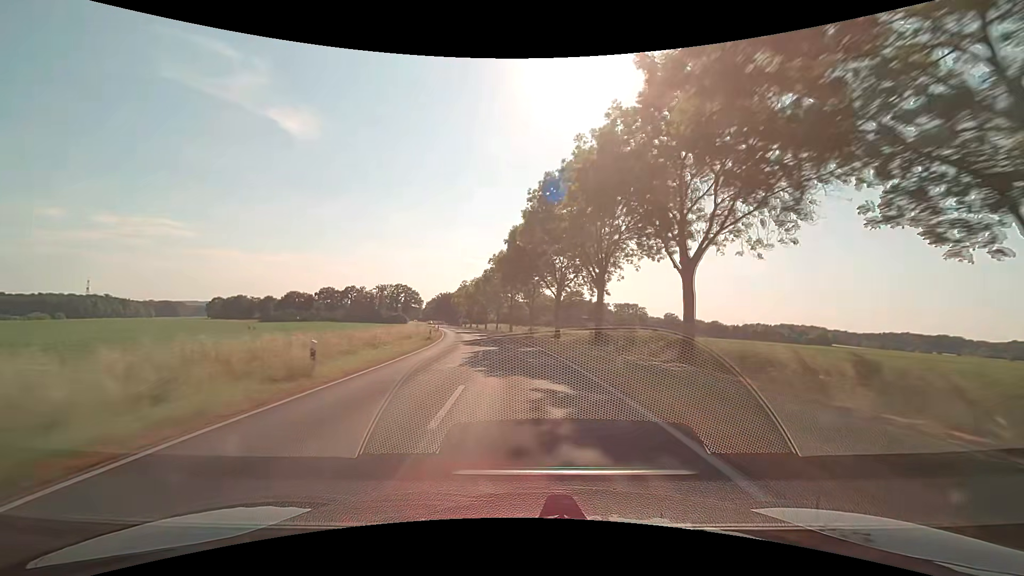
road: secondary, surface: asphalt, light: Day
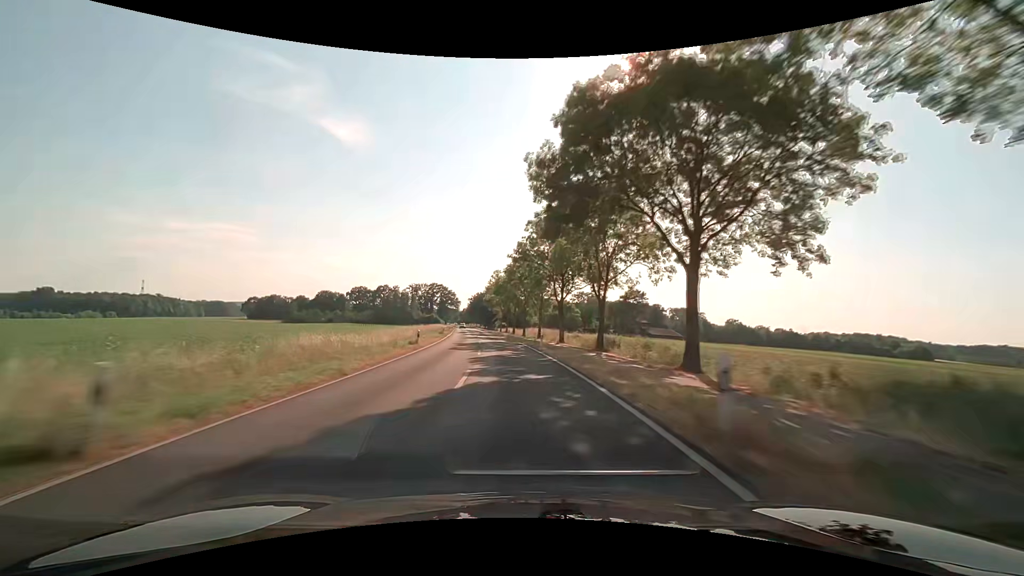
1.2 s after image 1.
(-1.4, +31.6) m; -5°
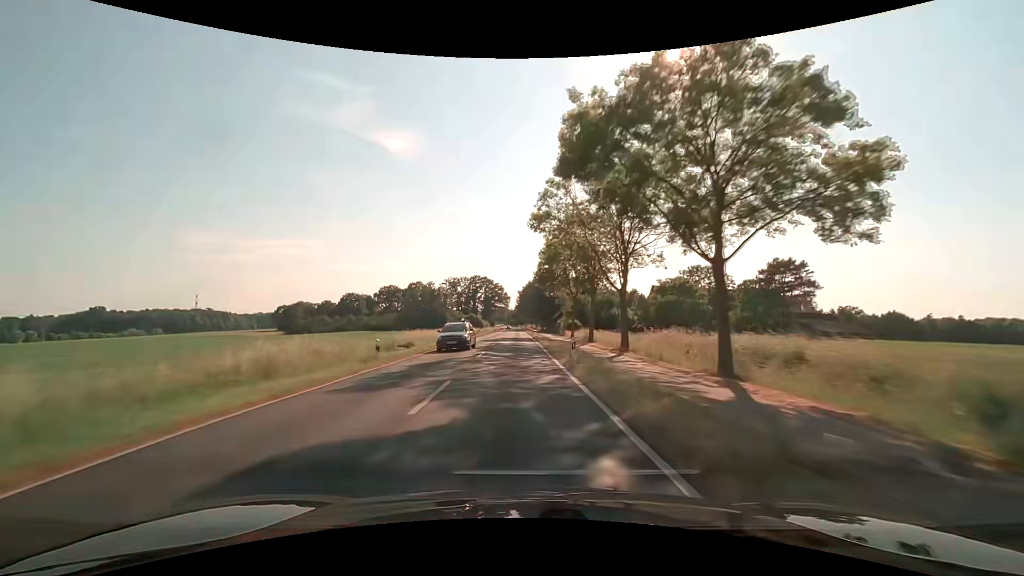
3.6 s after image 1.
(-4.7, +63.1) m; -7°
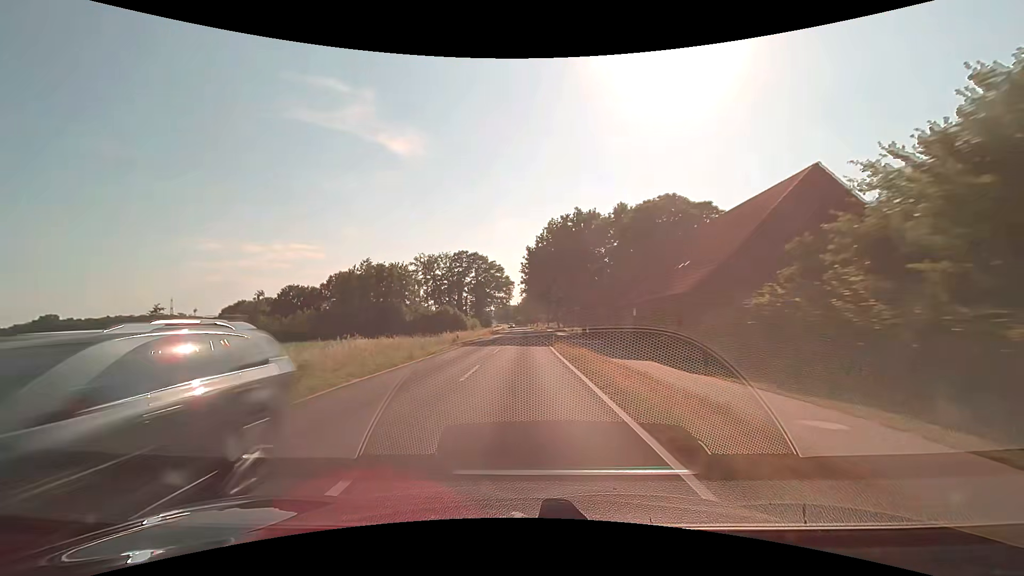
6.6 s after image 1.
(-1.7, +79.3) m; -2°
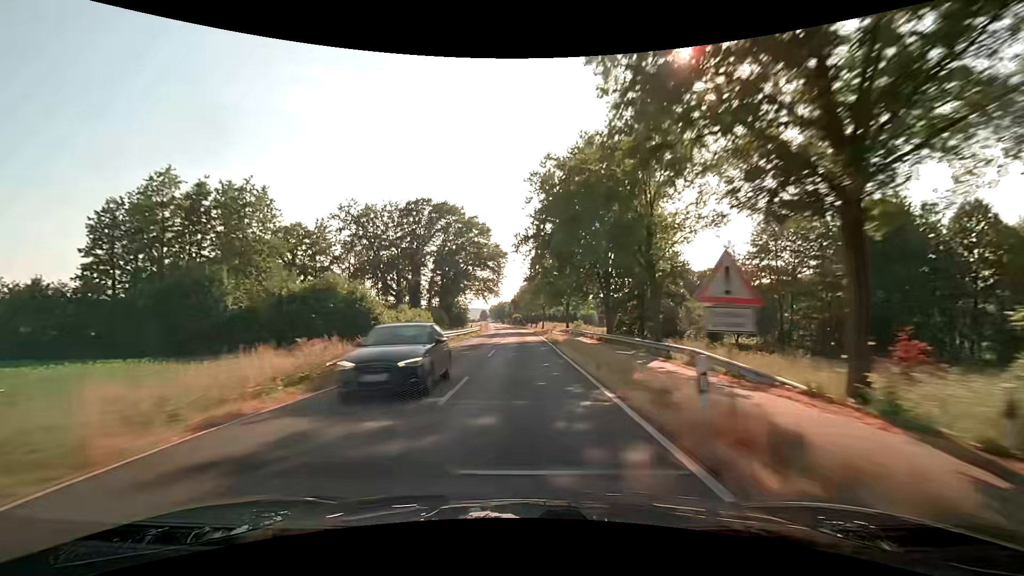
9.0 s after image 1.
(+0.1, +63.4) m; 0°
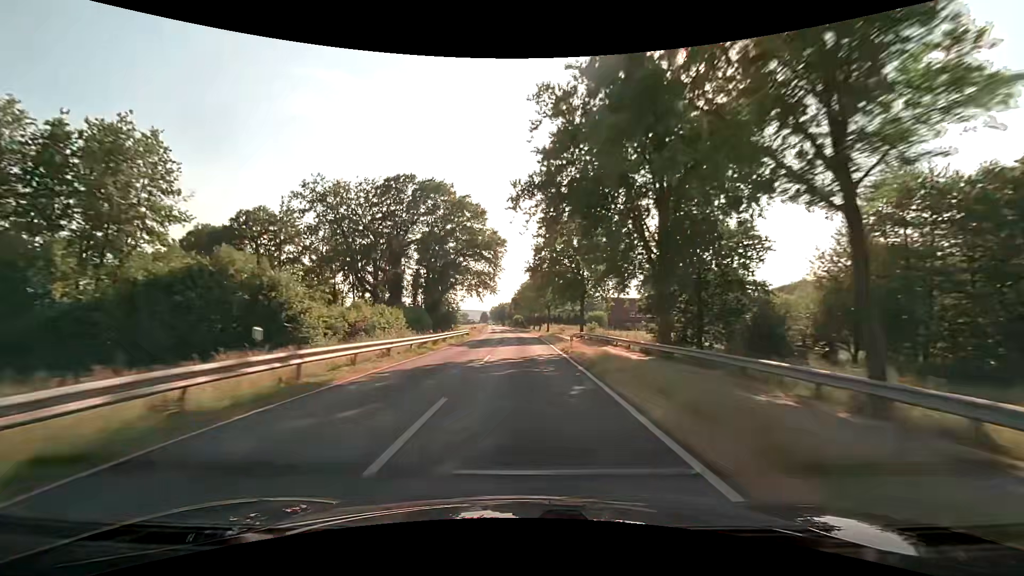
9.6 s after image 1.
(0.0, +15.9) m; 0°
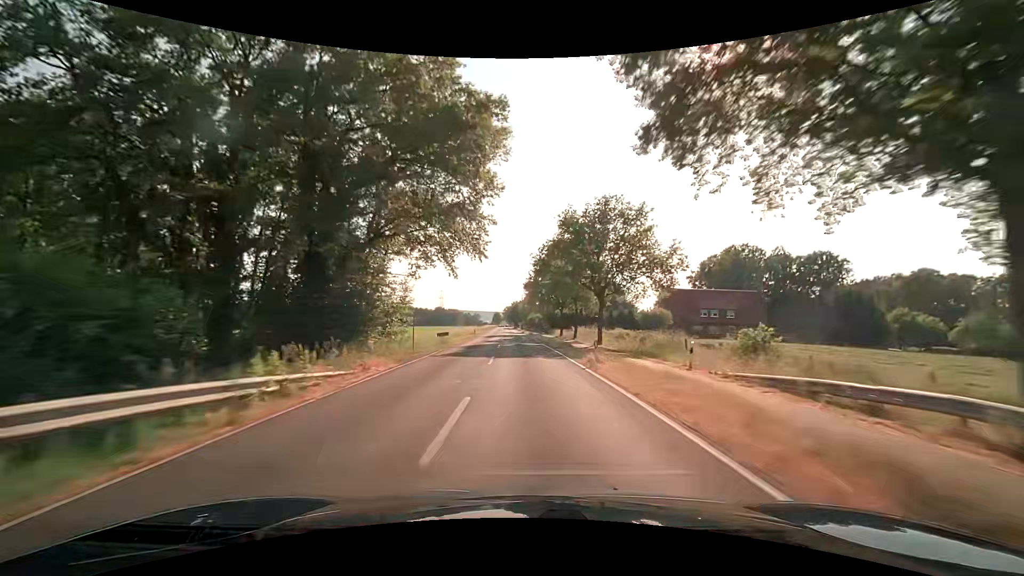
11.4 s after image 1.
(-0.8, +47.4) m; -2°
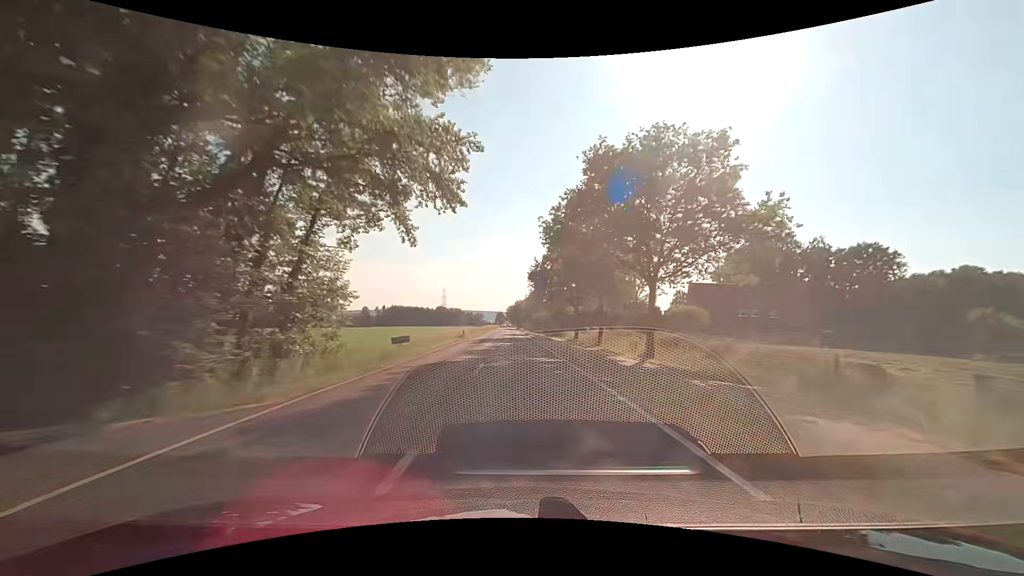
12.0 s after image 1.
(0.0, +15.8) m; 0°
(0, +10) (0, +20) (0, +30) (0, +40) (-1, +50) (-1, +60) (-1, +70) (-1, +80) (-2, +90) (-2, +100) m
